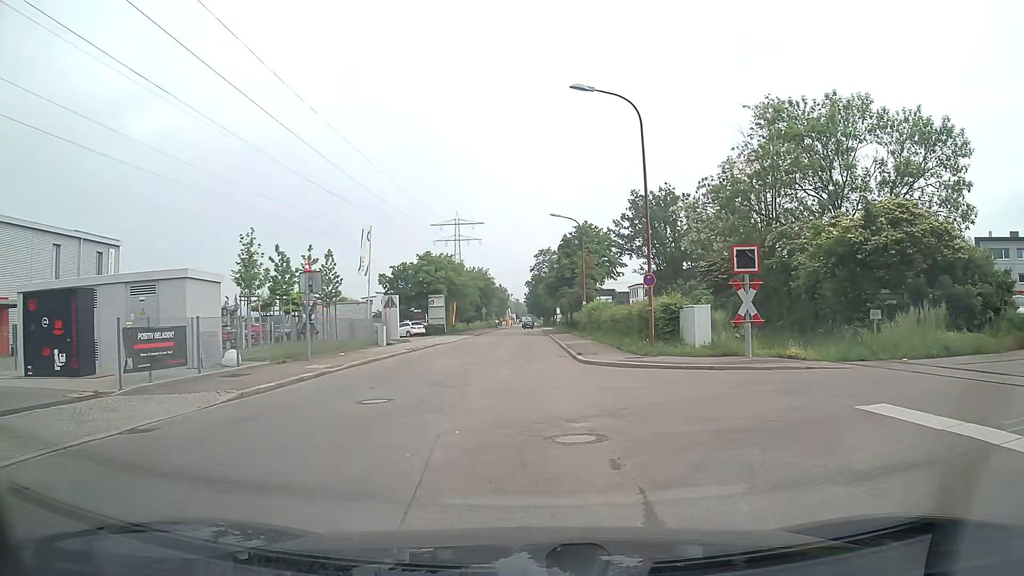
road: unclassified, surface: asphalt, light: Day
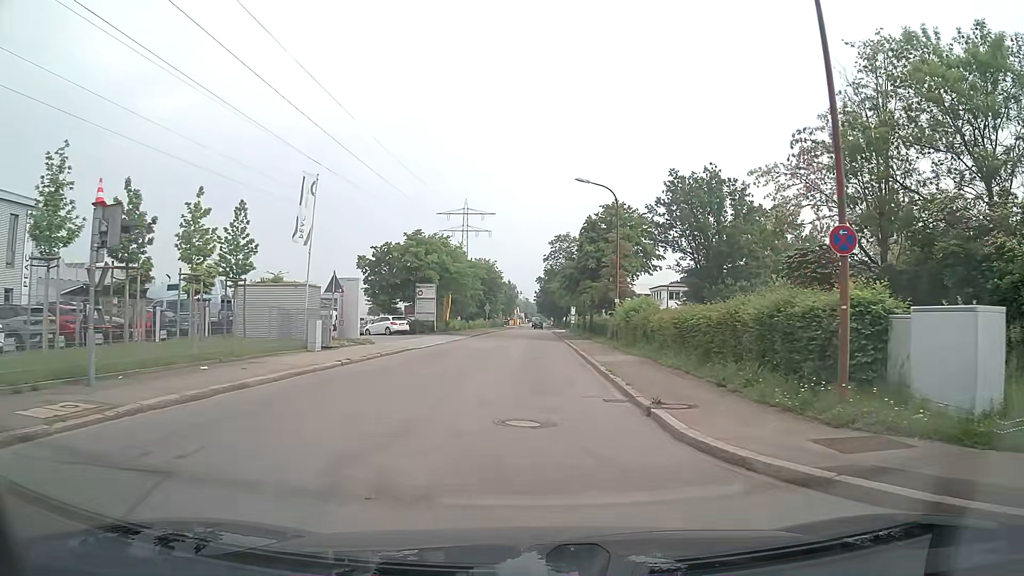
(-0.2, +13.9) m; 0°
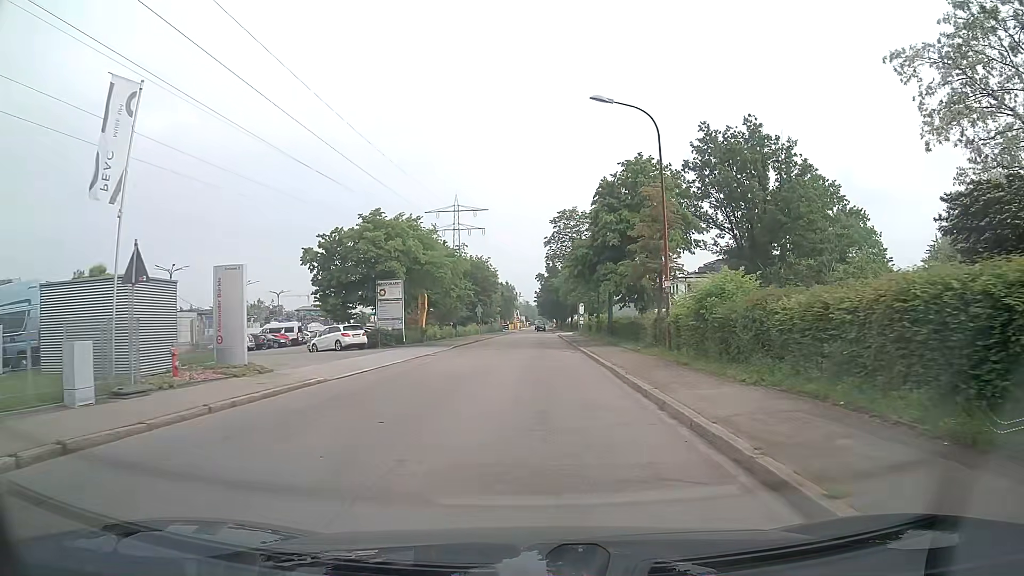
(0.0, +14.4) m; -1°
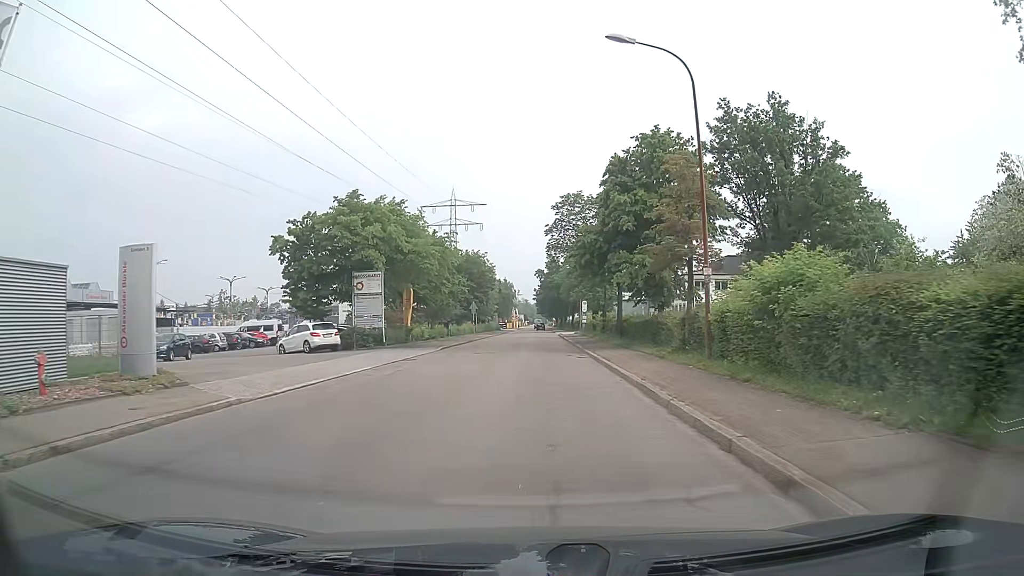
(0.0, +5.5) m; 0°
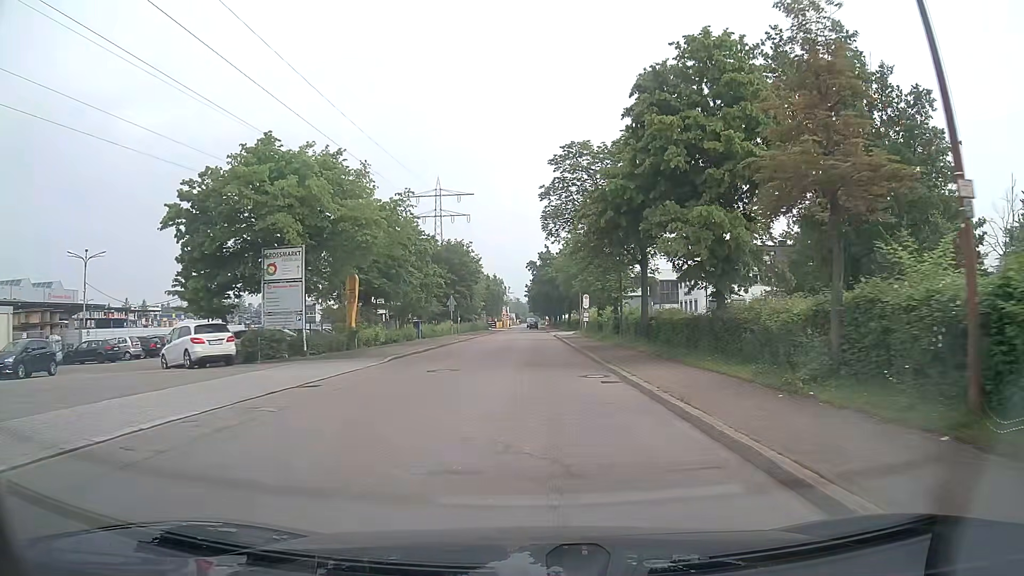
(+0.2, +11.9) m; +1°
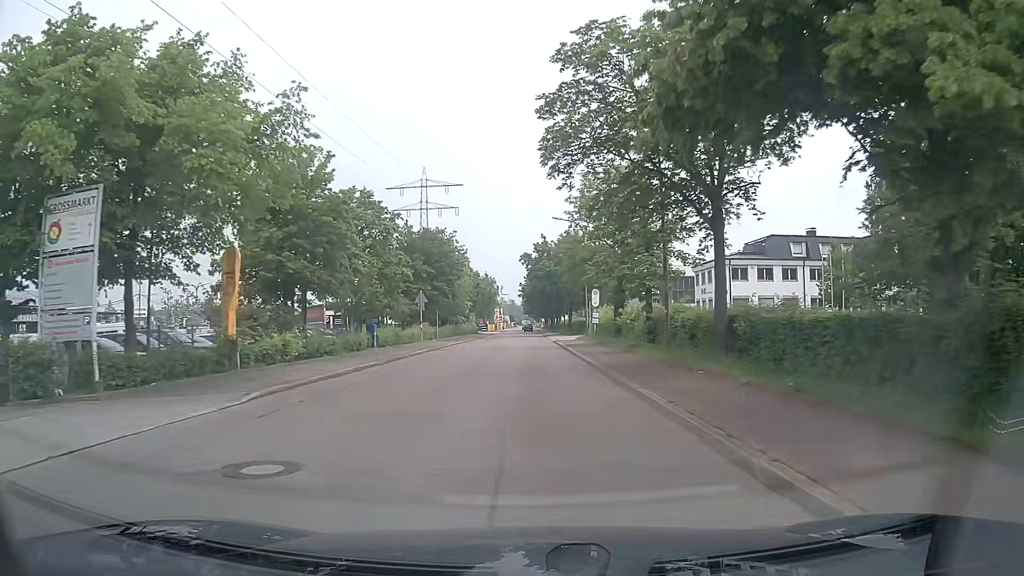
(+0.1, +12.8) m; +1°
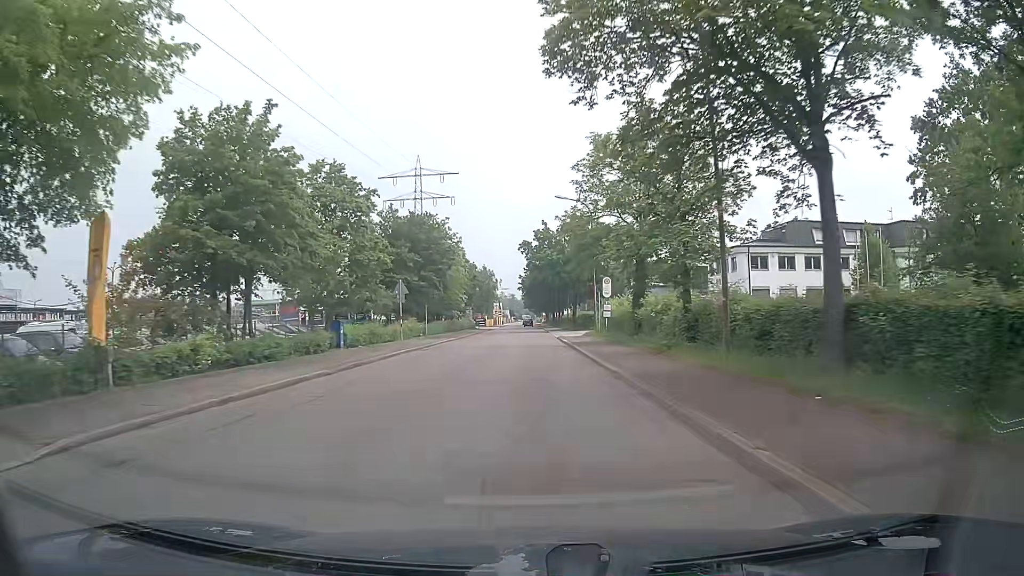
(-0.1, +6.7) m; -1°
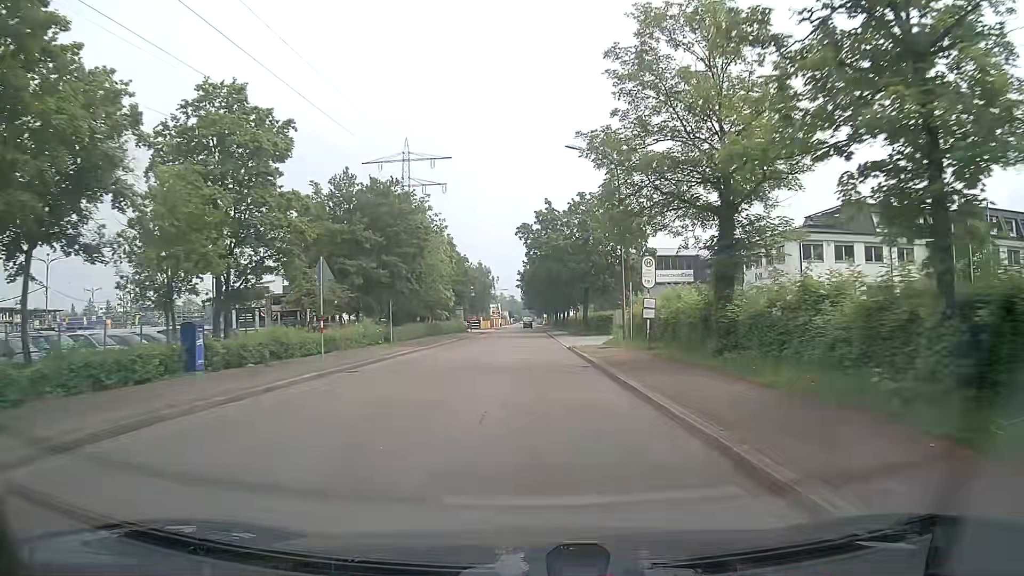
(+0.2, +13.6) m; +1°
(0, +10) (0, +20) (0, +30) (0, +40) (0, +50) (0, +60) (0, +70) (0, +80) (0, +90) (0, +100) m
